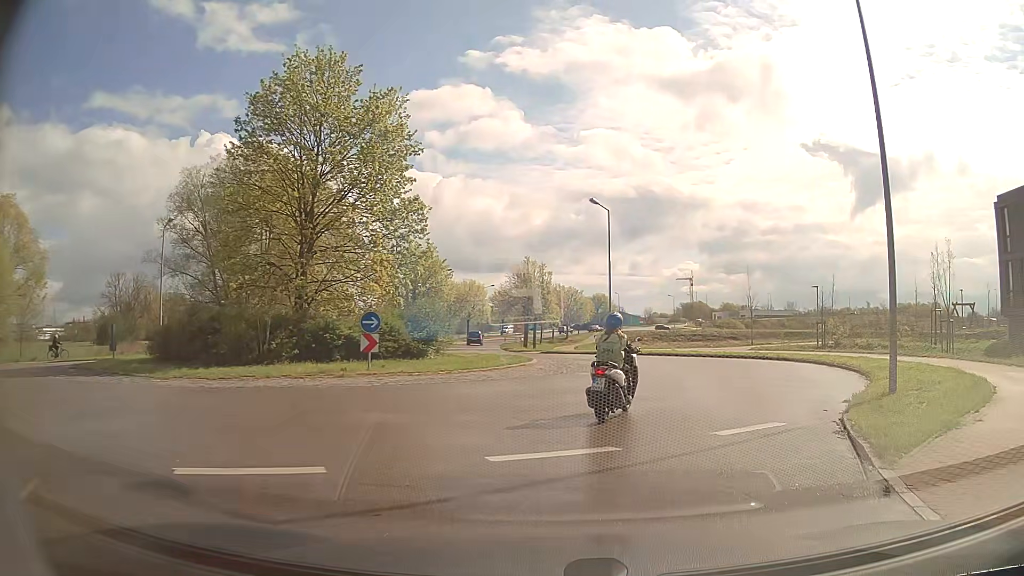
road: secondary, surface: asphalt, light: Day
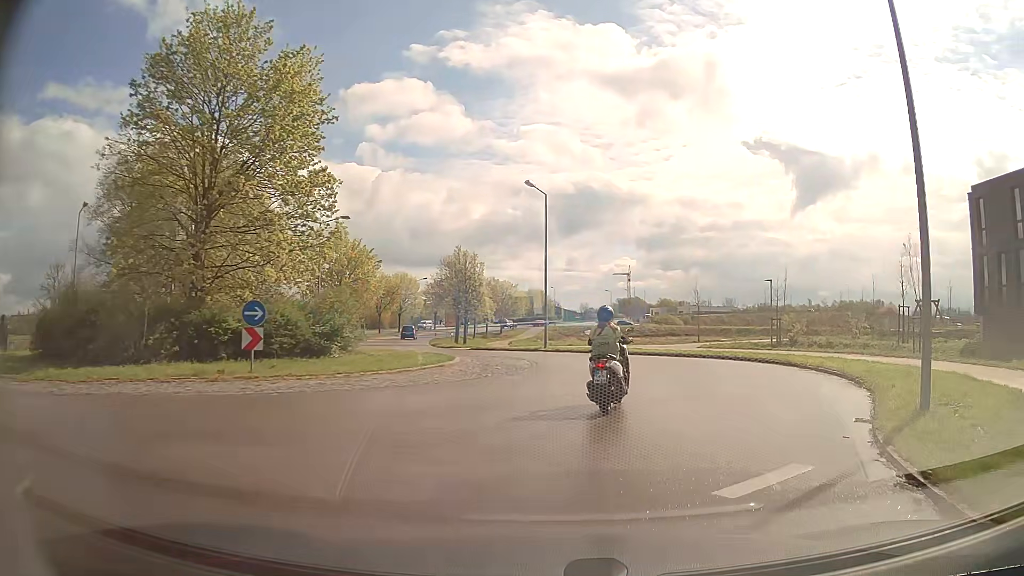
(+0.2, +3.6) m; +6°
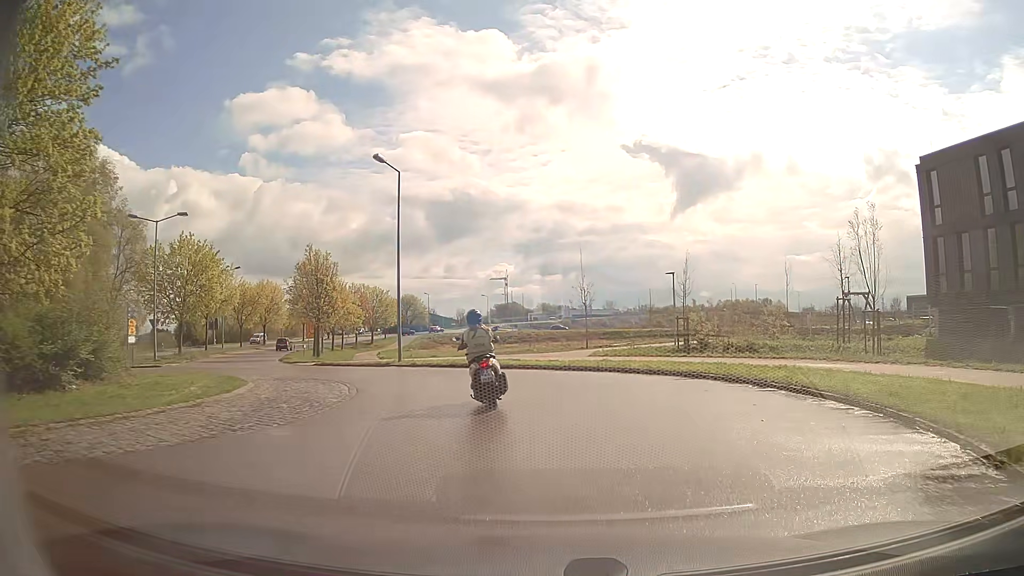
(+0.8, +7.5) m; +10°
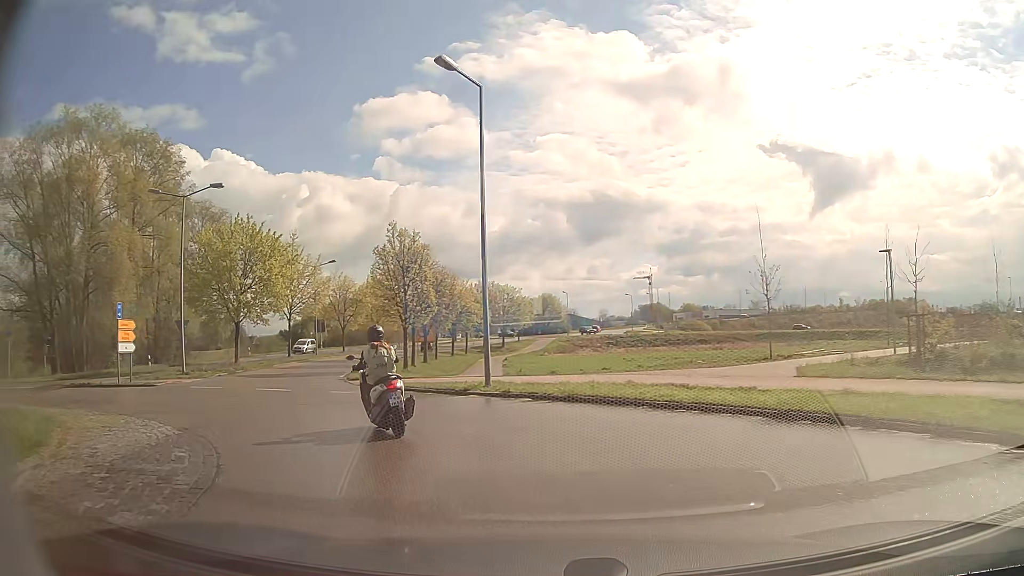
(-0.5, +12.2) m; -10°
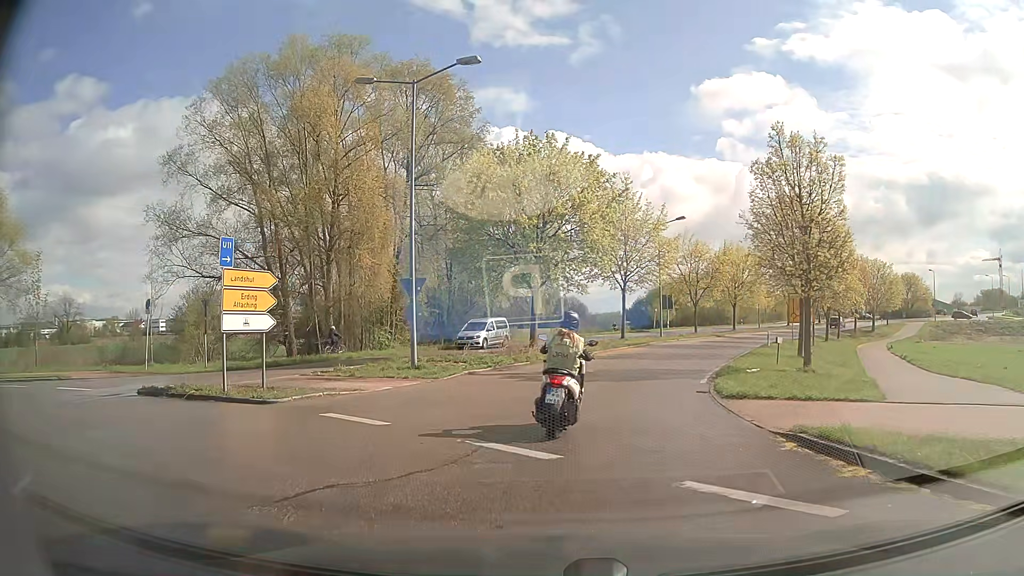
(-4.2, +14.4) m; -31°
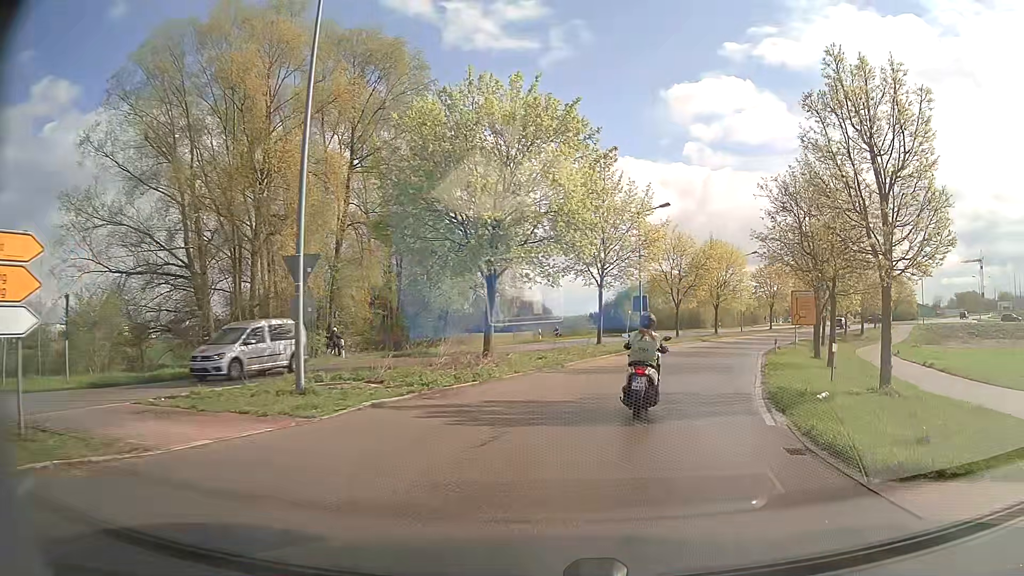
(0.0, +7.6) m; +4°
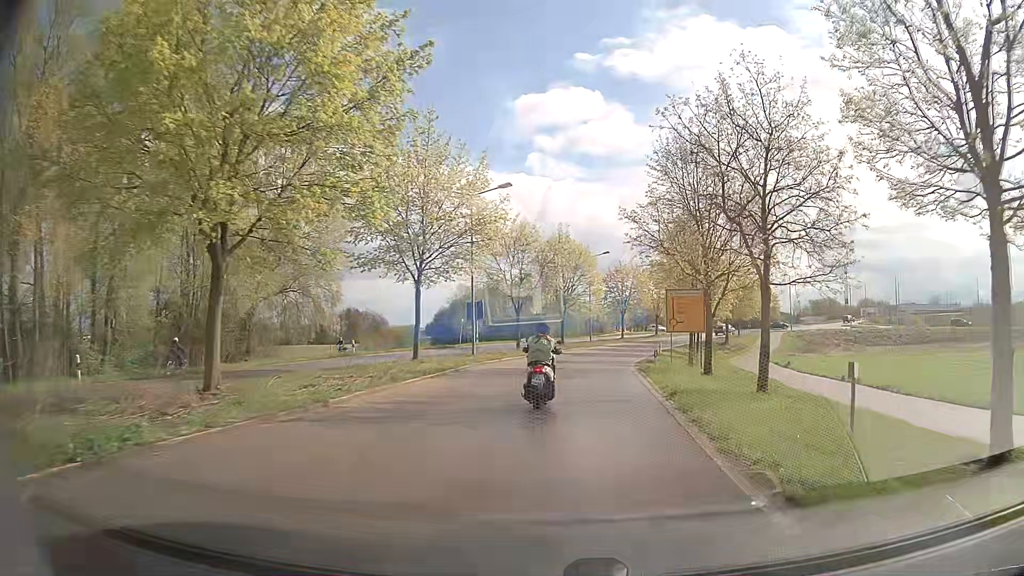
(+0.9, +9.5) m; +12°
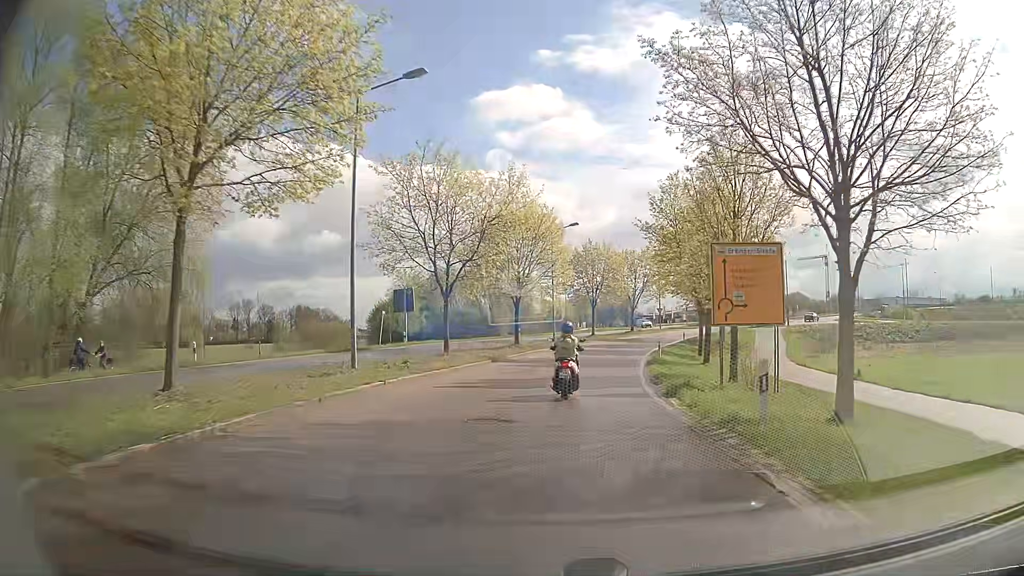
(+0.6, +17.1) m; +4°
